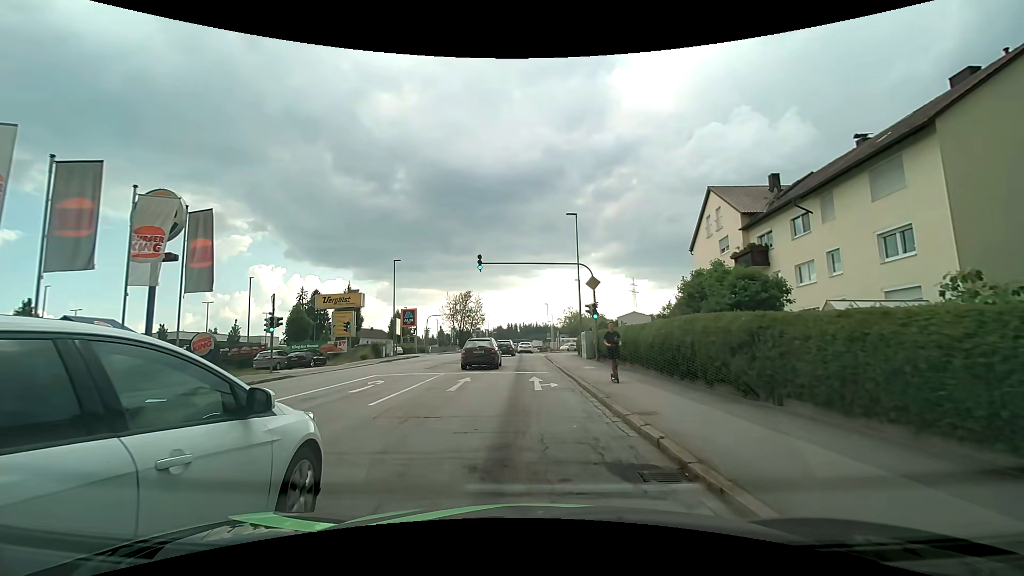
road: tertiary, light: Day
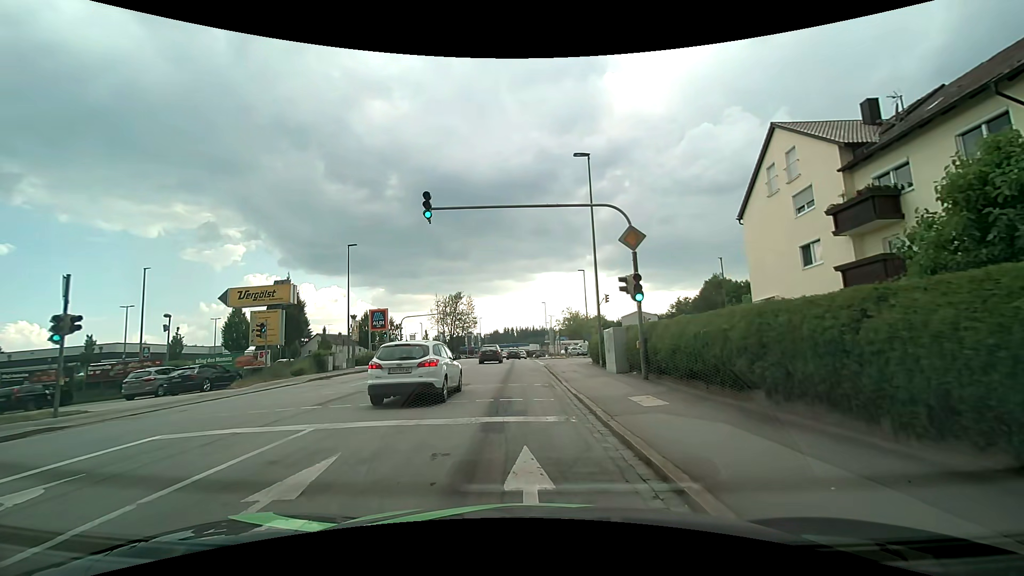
(+0.1, +11.8) m; 0°
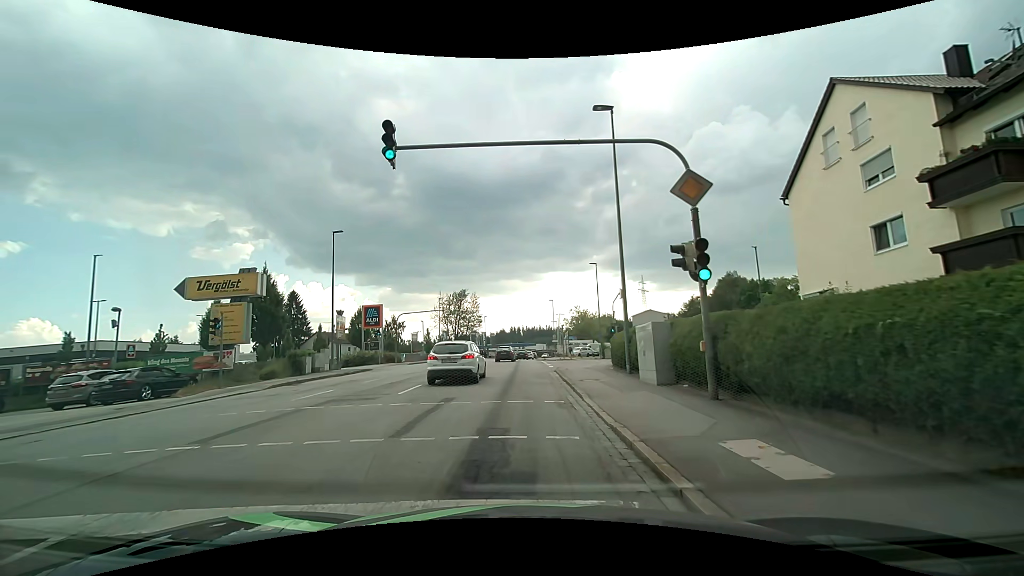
(0.0, +4.9) m; -1°
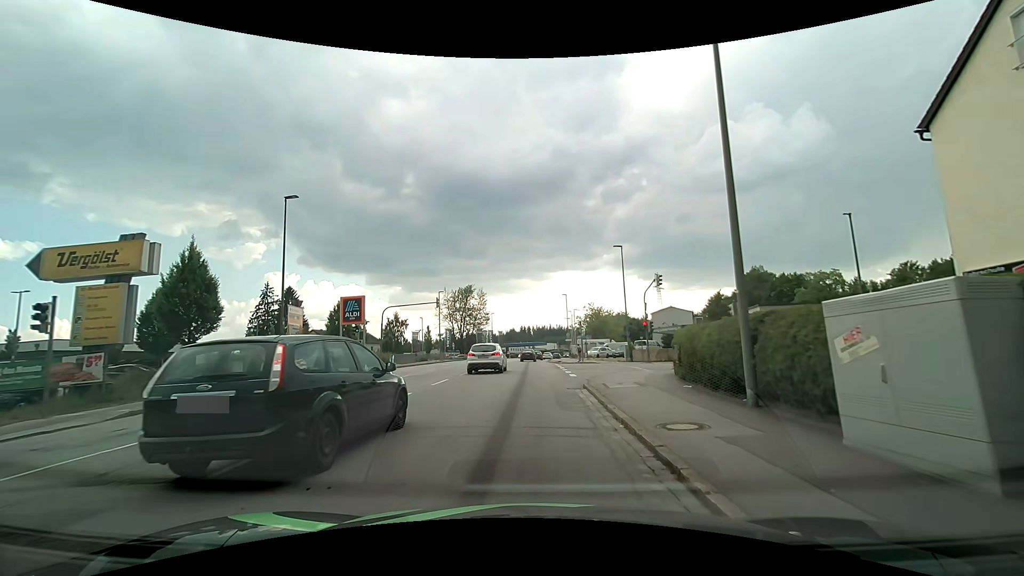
(0.0, +9.3) m; 0°
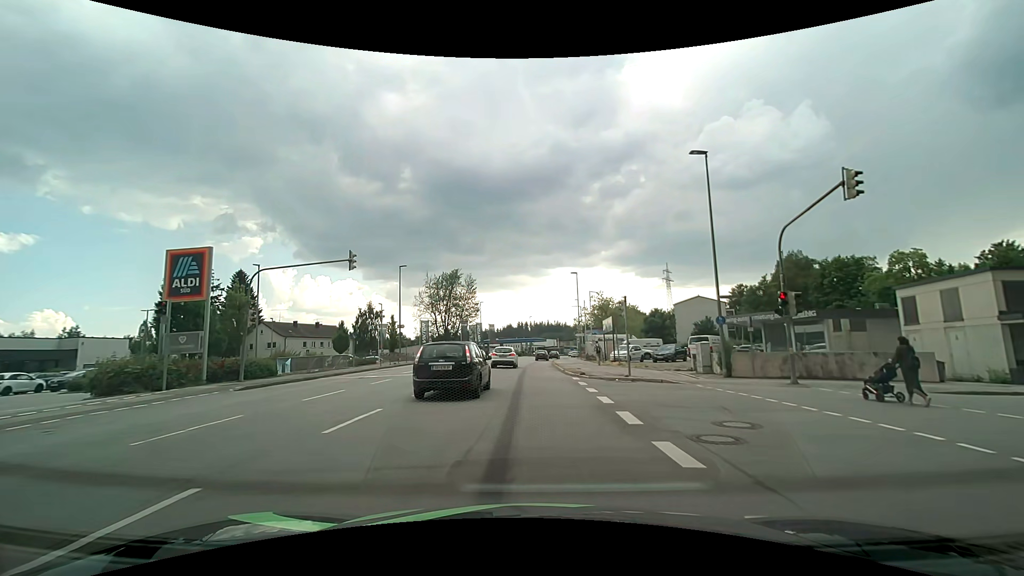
(-0.3, +21.7) m; -1°
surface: asphalt
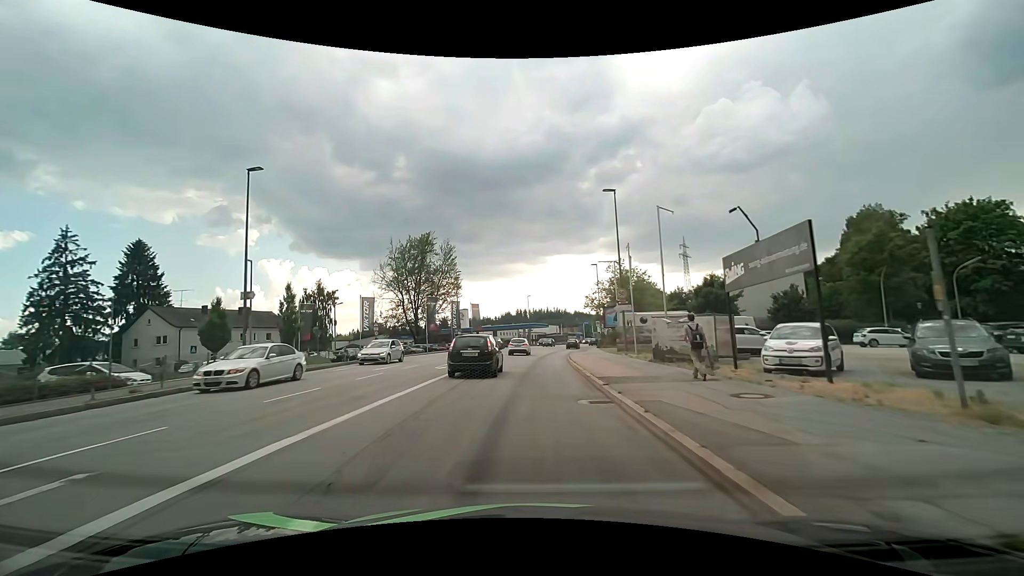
(+0.1, +28.3) m; 0°
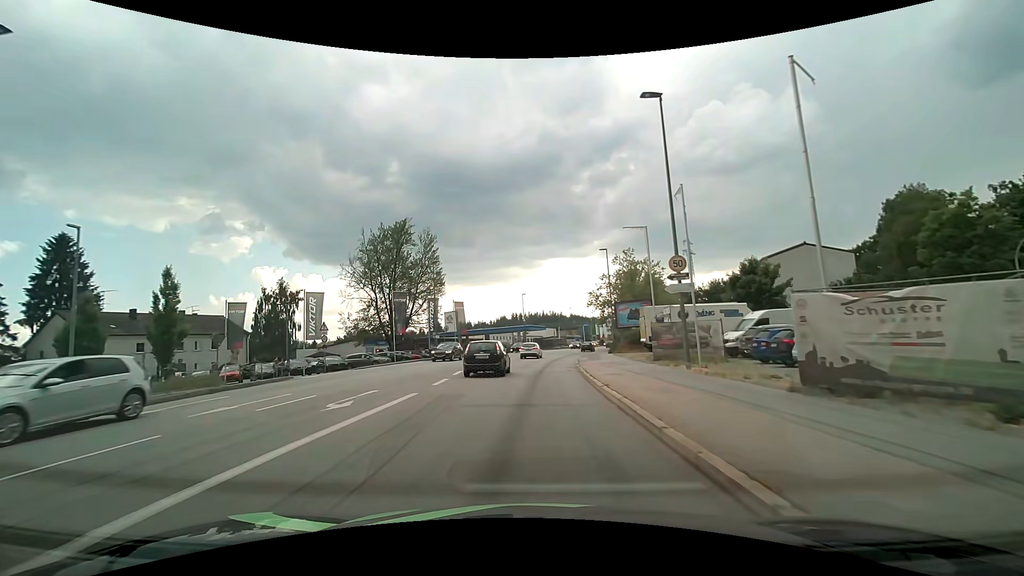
(0.0, +12.3) m; 0°
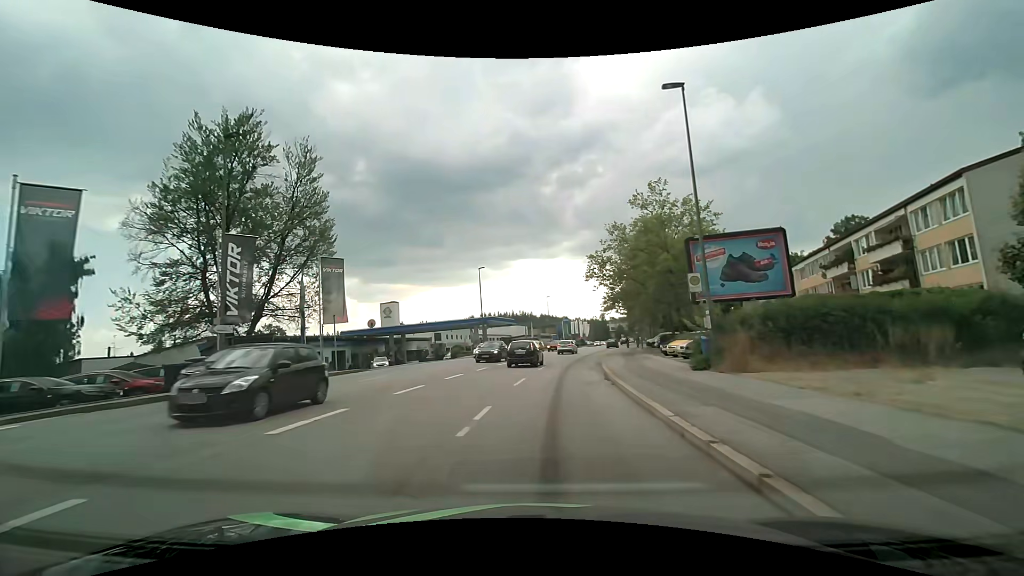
(+0.9, +32.6) m; +3°
(0, +10) (+1, +20) (+2, +30) (+3, +40) (+5, +50) (+8, +59) (+10, +69) (+12, +79) (+15, +89) (+17, +98) m
